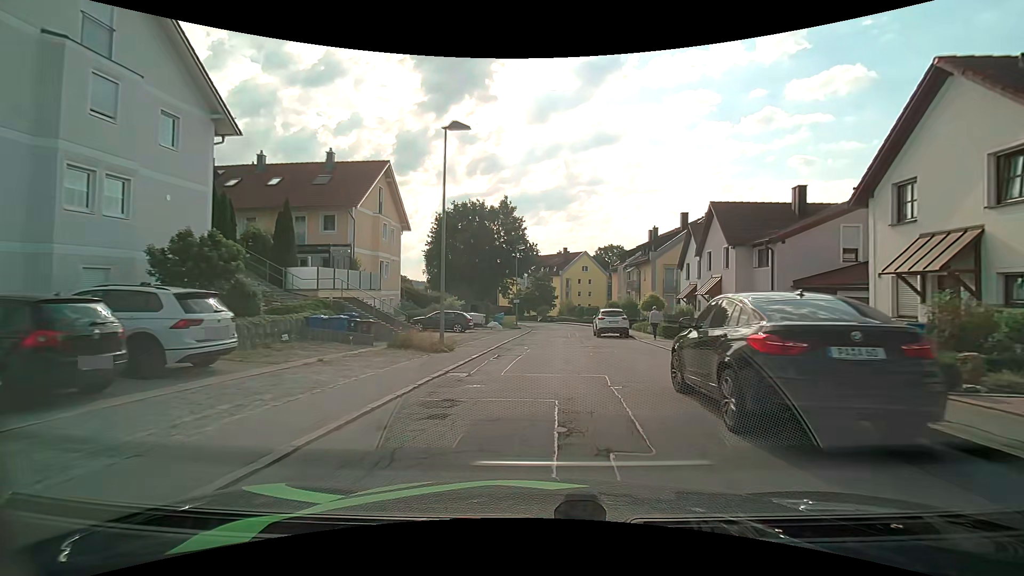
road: unclassified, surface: asphalt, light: Day
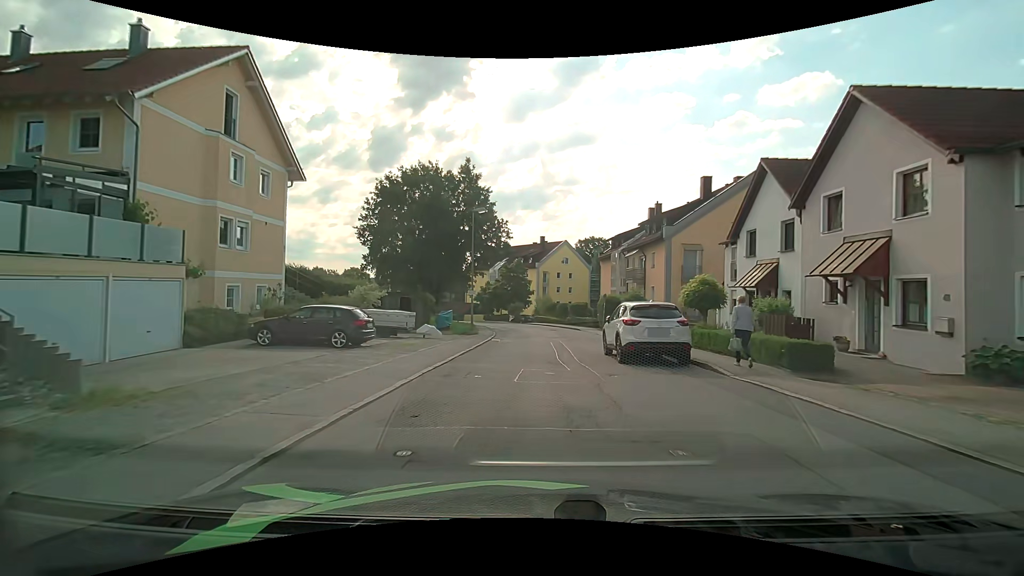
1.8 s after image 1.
(+0.5, +15.7) m; +3°
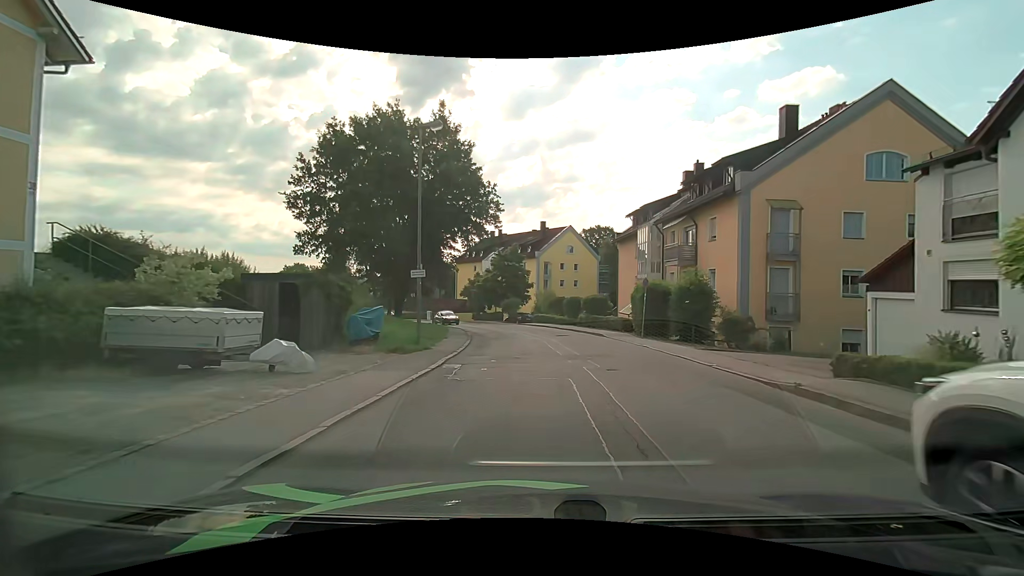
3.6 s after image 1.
(0.0, +13.7) m; -1°
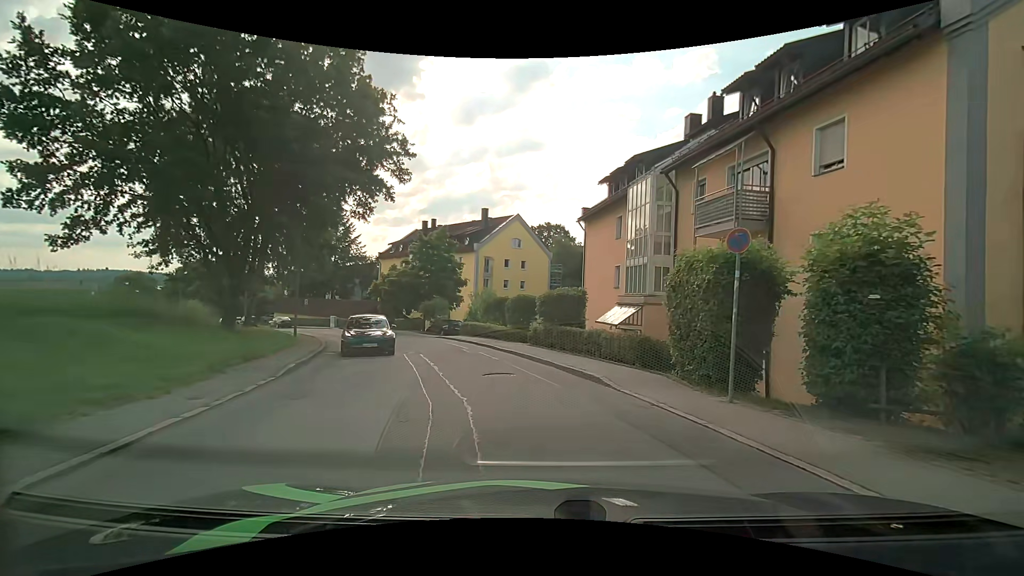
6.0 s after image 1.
(+0.7, +15.4) m; +6°
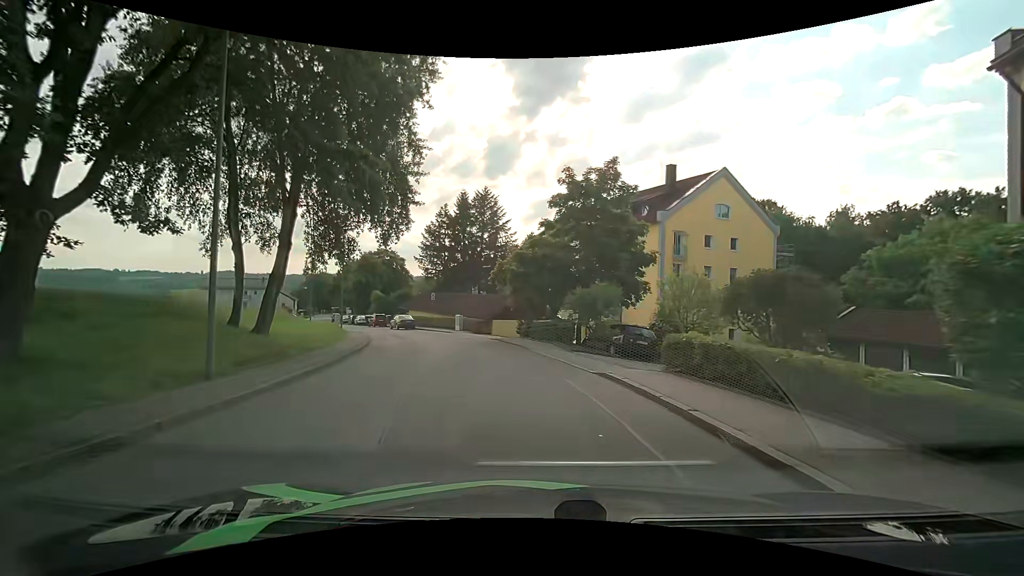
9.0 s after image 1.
(-2.9, +19.4) m; -19°
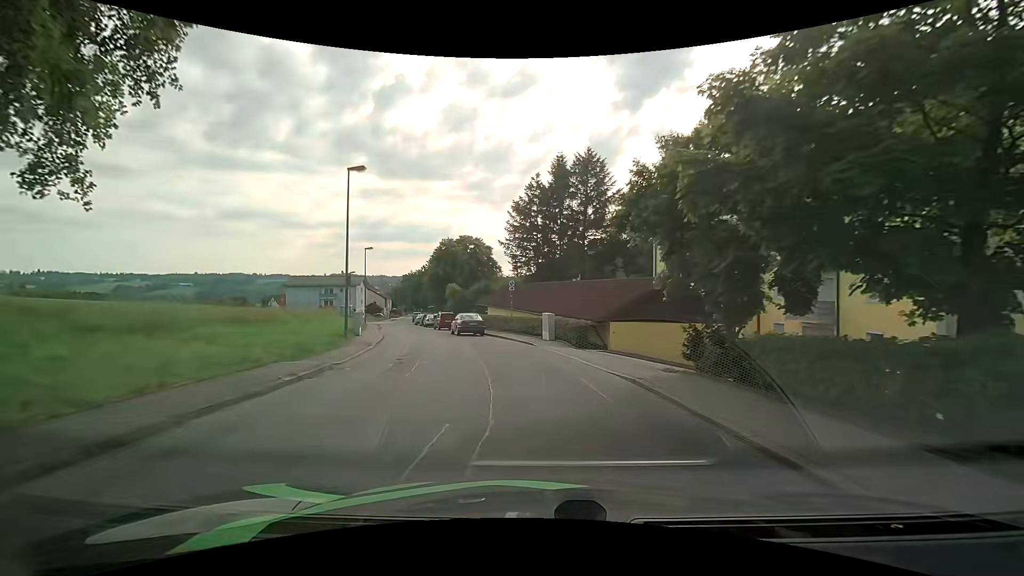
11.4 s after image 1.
(-1.5, +17.7) m; -12°
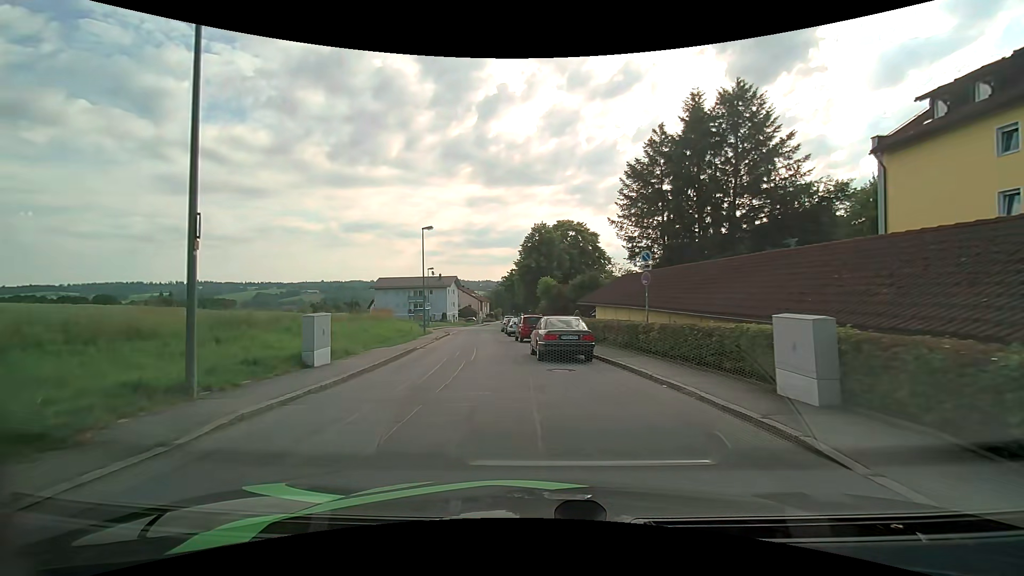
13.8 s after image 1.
(-1.3, +15.6) m; -11°
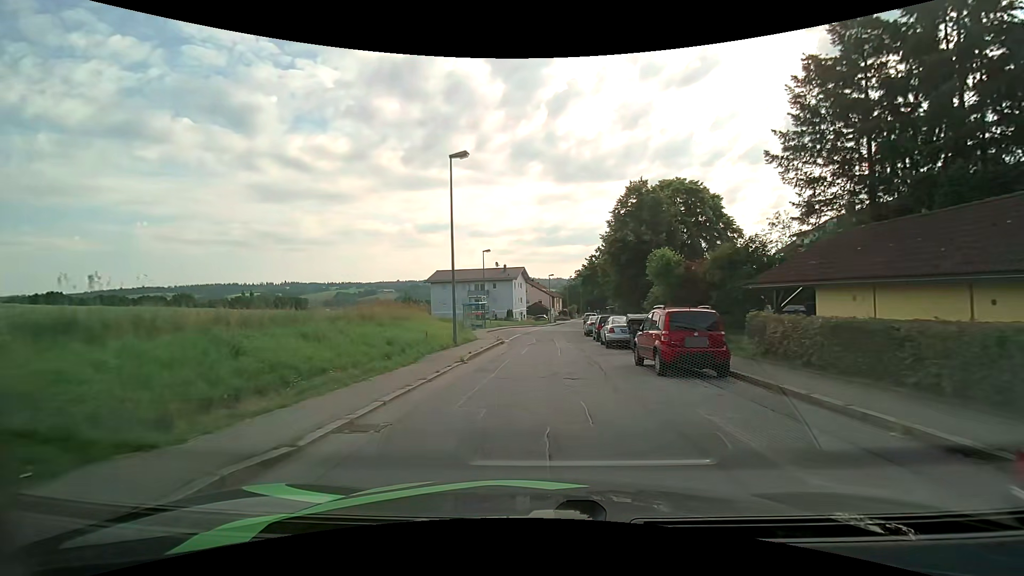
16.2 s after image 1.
(-2.0, +16.7) m; -8°
(0, +10) (0, +20) (0, +30) (+1, +40) (+1, +50) (+2, +60) (+4, +70) (+6, +80) (+8, +89) (+10, +99) m
